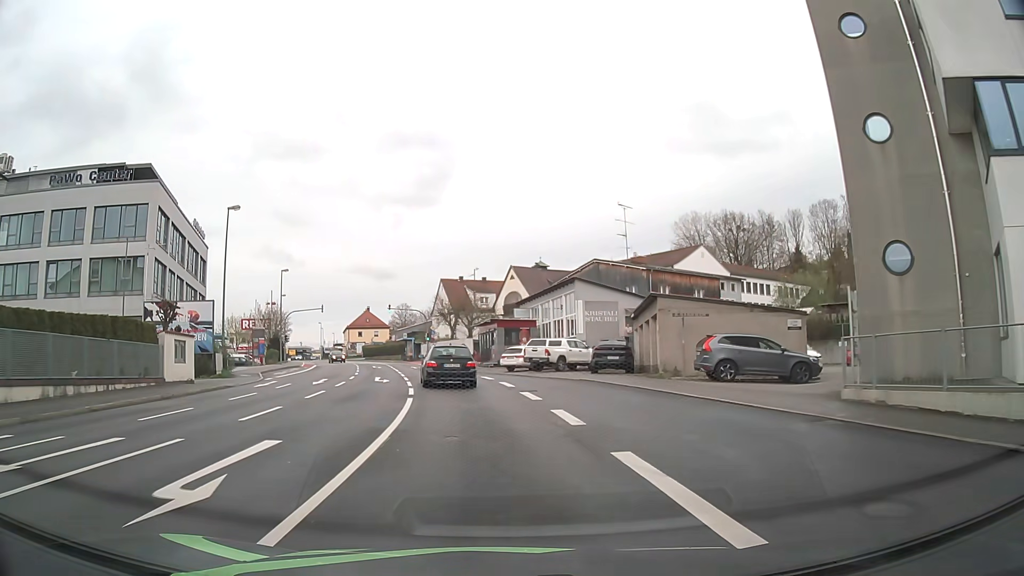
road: tertiary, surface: asphalt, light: Day
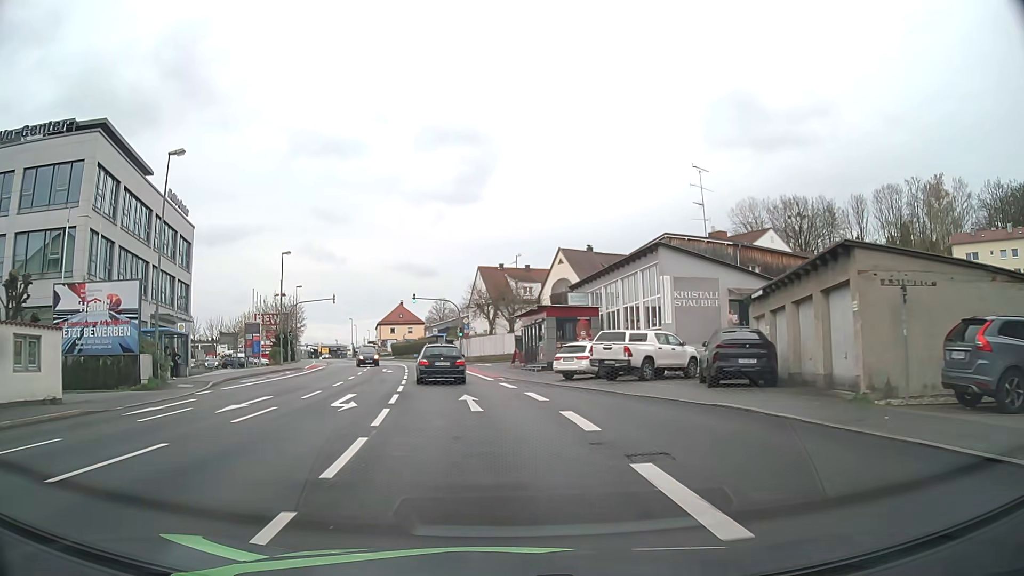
(-0.3, +12.9) m; -3°
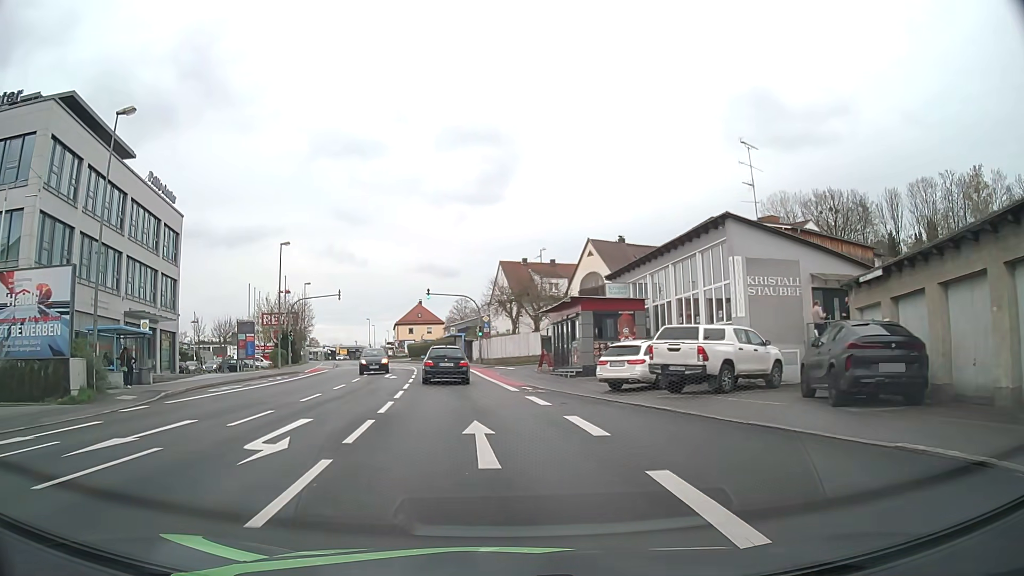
(-0.1, +6.5) m; -2°
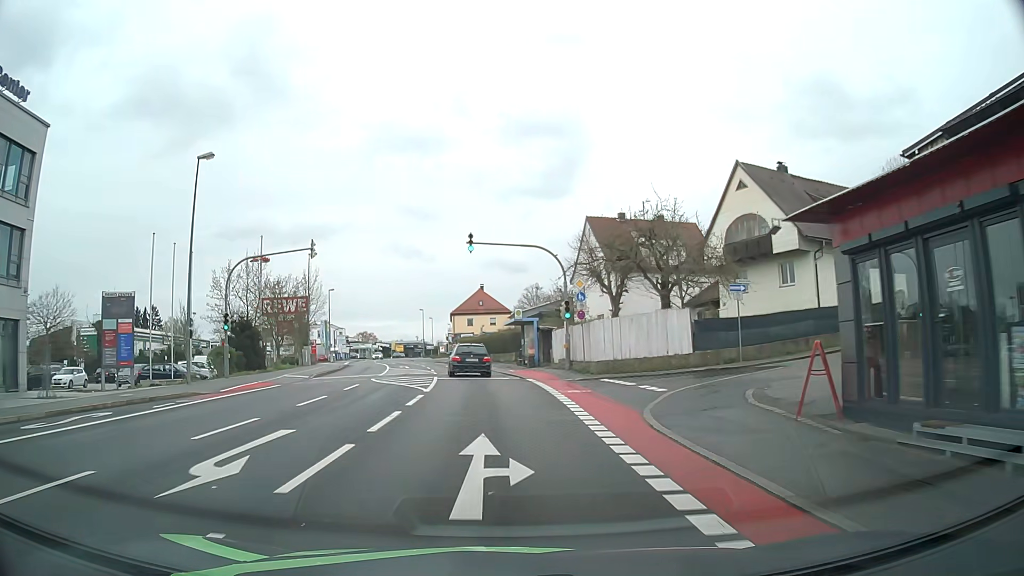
(-1.5, +26.5) m; -6°
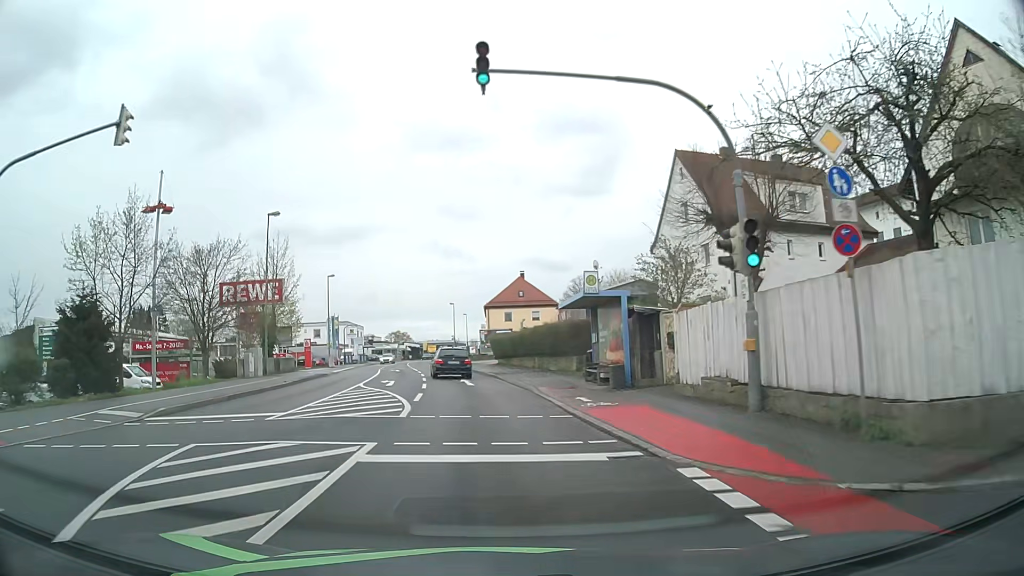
(-0.6, +20.4) m; -3°
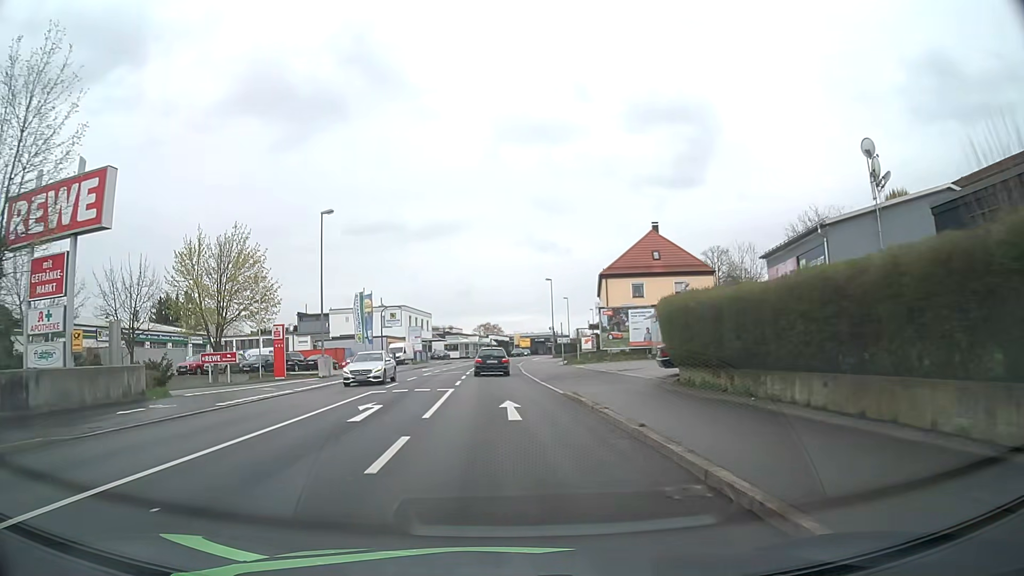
(-2.6, +34.8) m; -8°
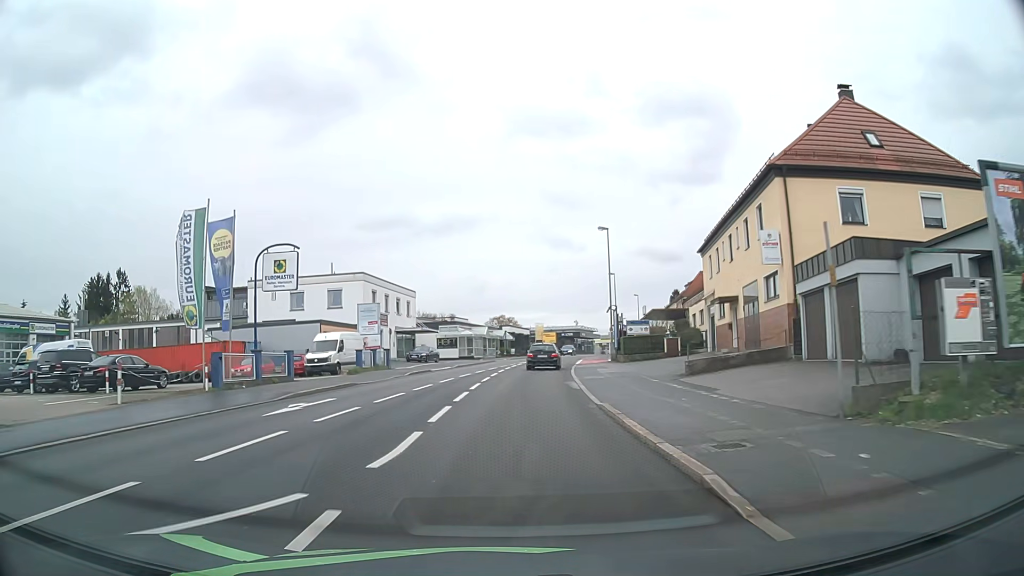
(-0.9, +36.2) m; -1°
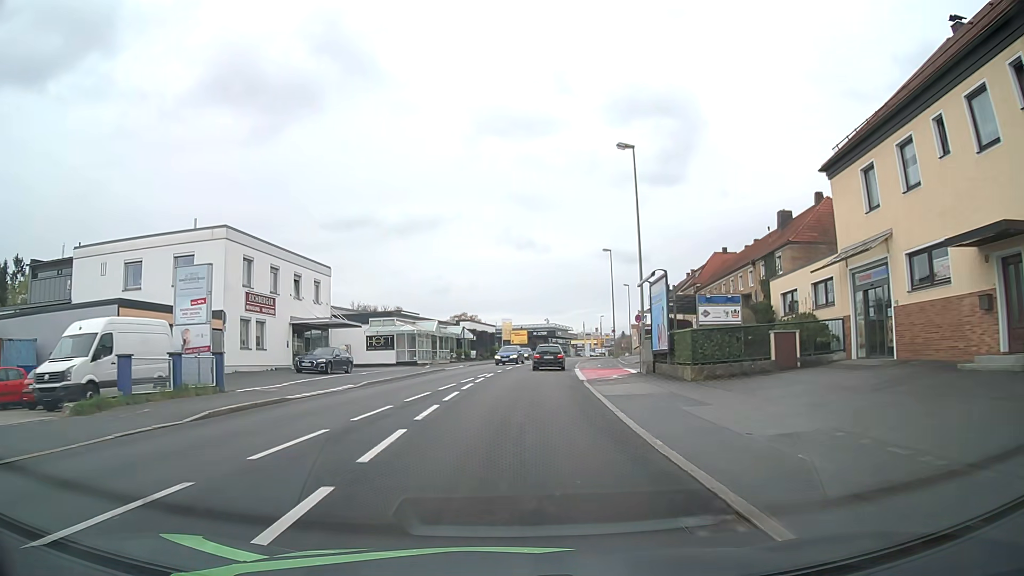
(+0.5, +22.5) m; +3°
(0, +10) (+1, +20) (+1, +30) (+2, +40) (+3, +50) (+4, +60) (+6, +70) (+8, +79) (+11, +89) (+13, +99) m
